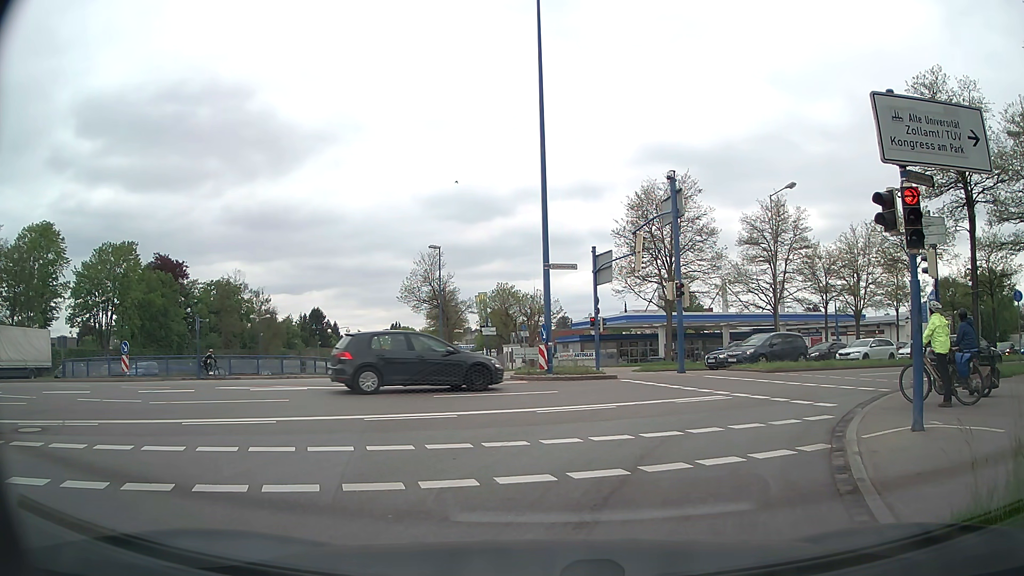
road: trunk_link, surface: asphalt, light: Day
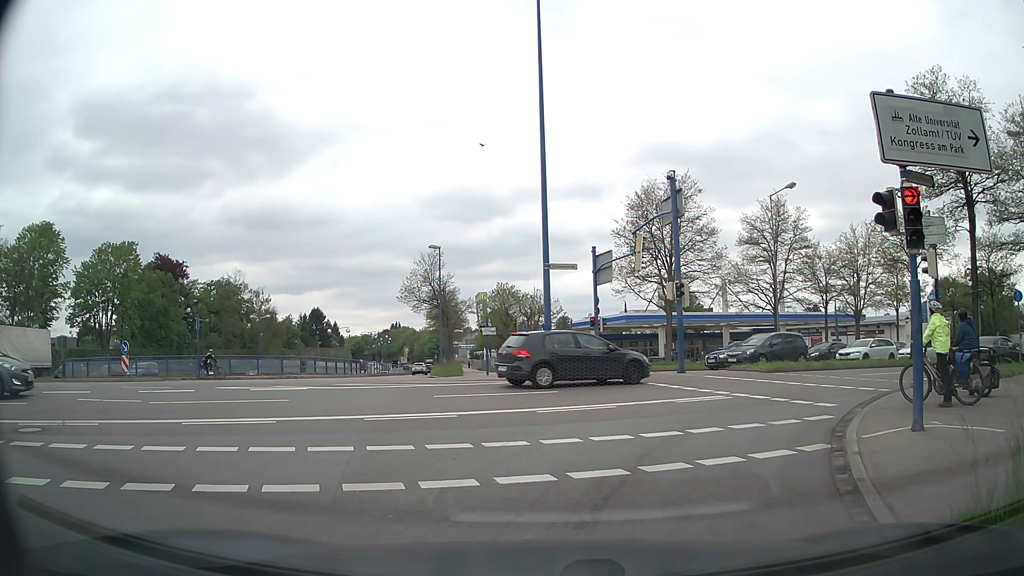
(0.0, 0.0) m; 0°
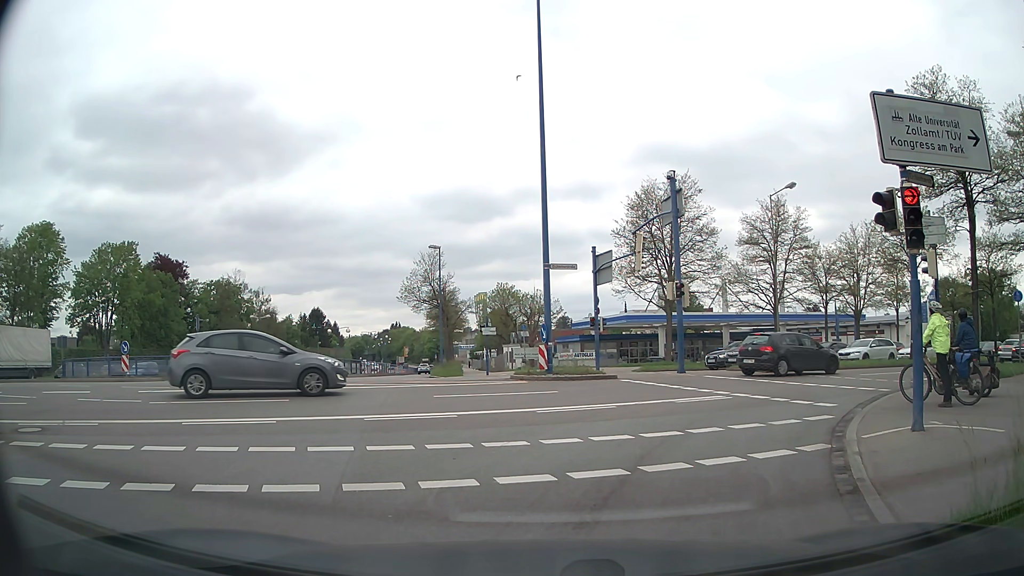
(0.0, 0.0) m; 0°
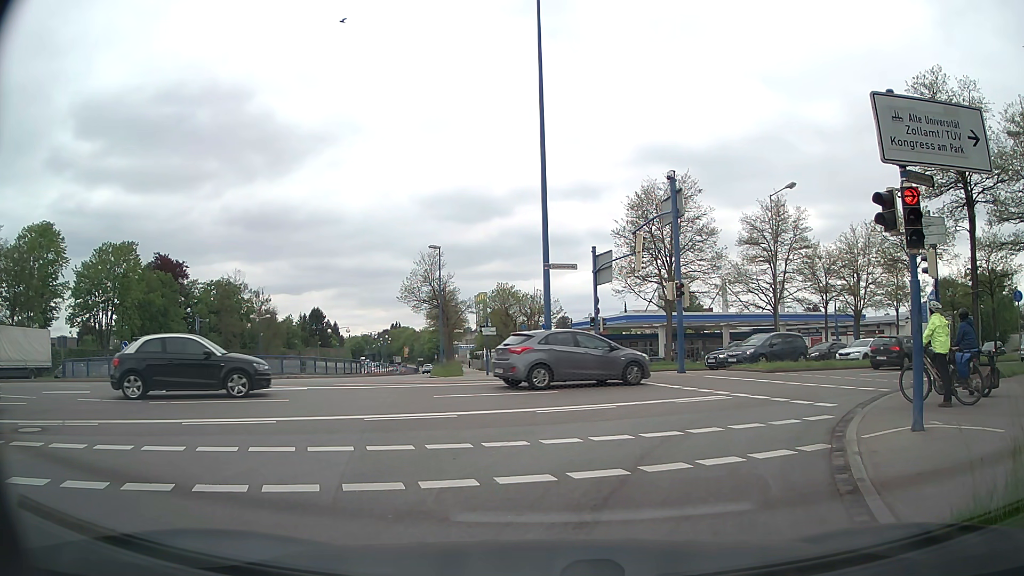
(0.0, 0.0) m; 0°
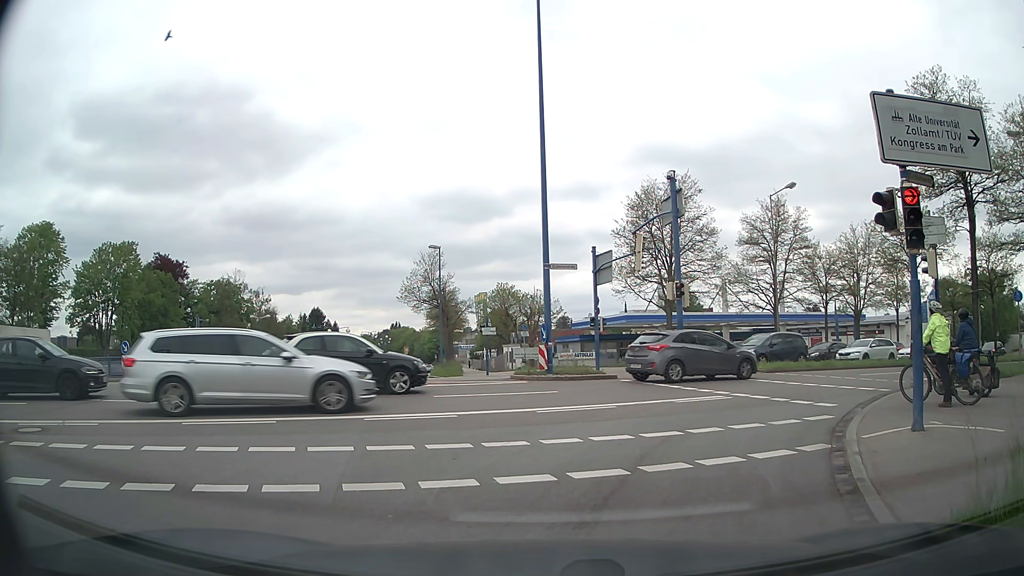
(0.0, 0.0) m; 0°
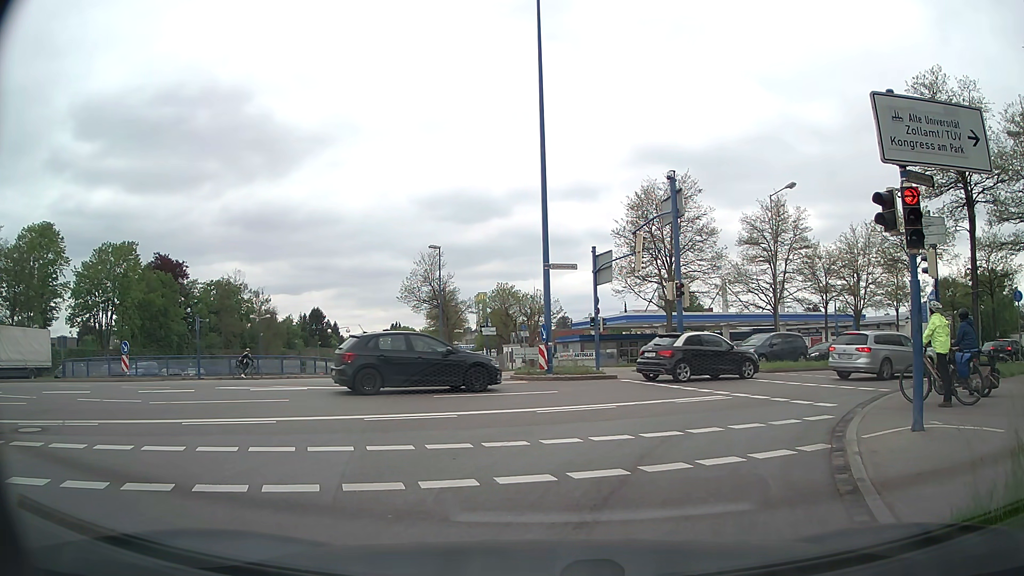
(0.0, 0.0) m; 0°
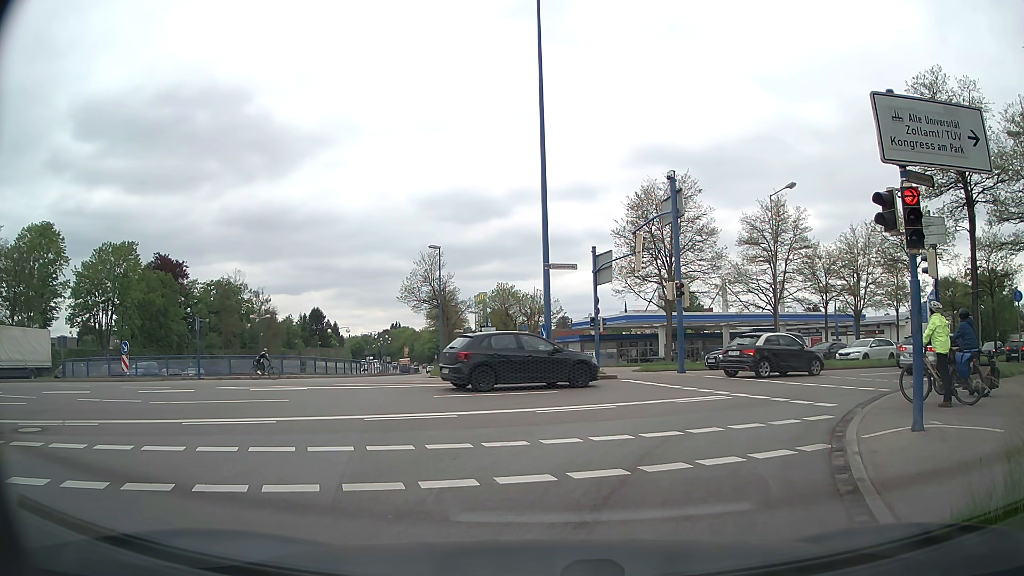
(0.0, 0.0) m; 0°
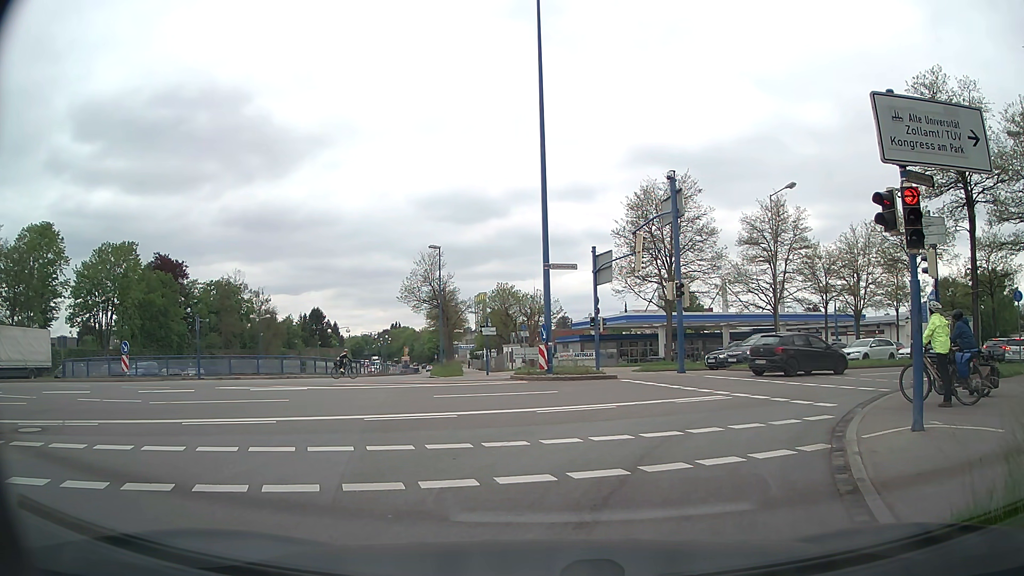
(0.0, 0.0) m; 0°
(+1, +10) (+6, +18) (+14, +25) (+22, +31) (+31, +36) (+39, +41) (+47, +46) (+56, +52) (+64, +58) (+72, +64) m
